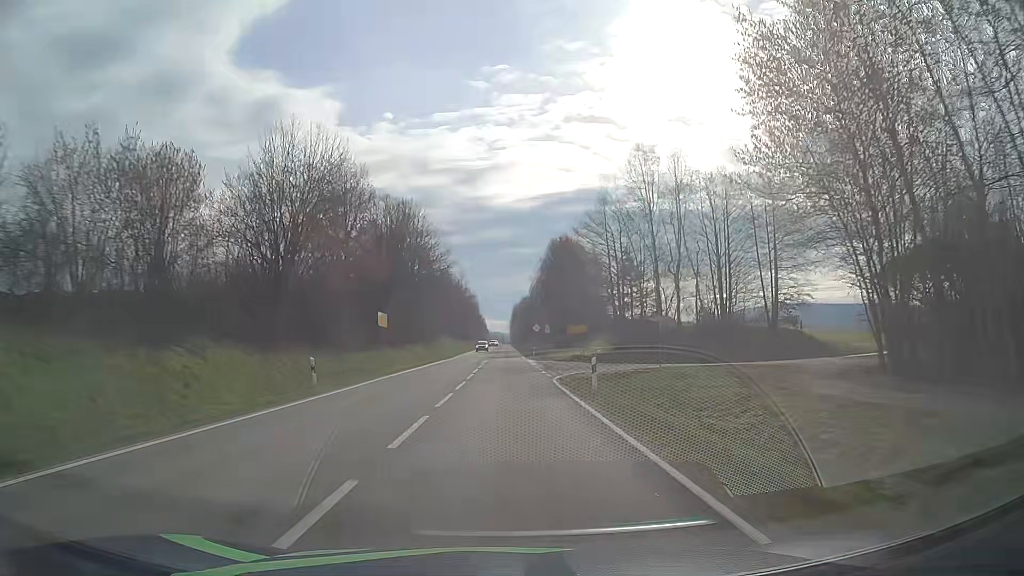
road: secondary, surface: asphalt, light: Day
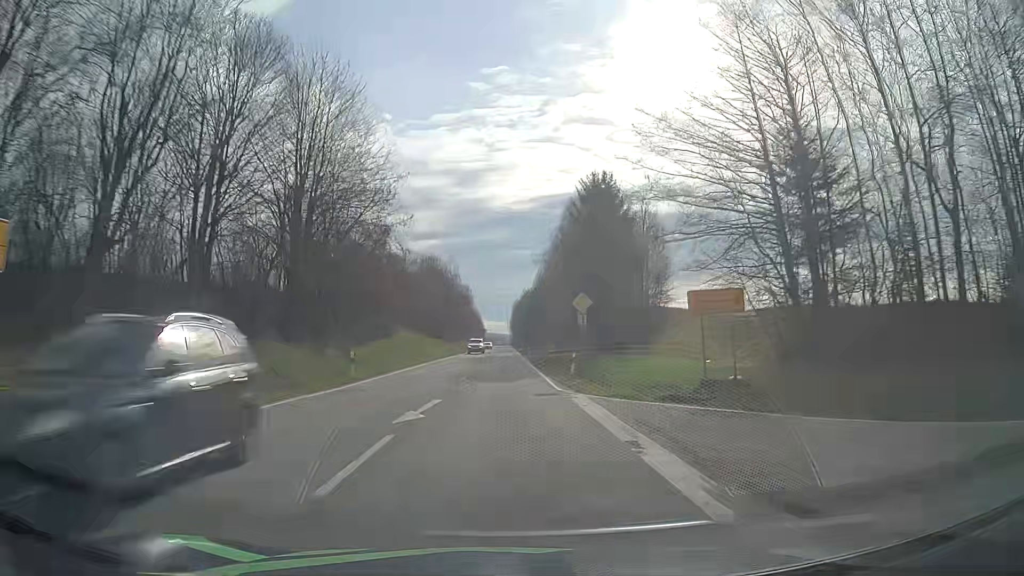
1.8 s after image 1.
(+0.1, +39.2) m; 0°
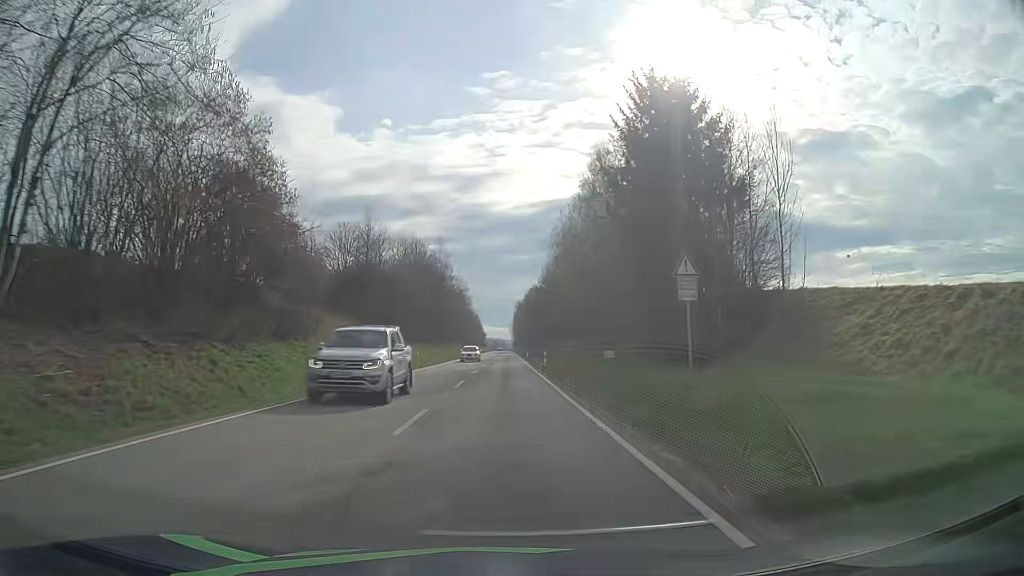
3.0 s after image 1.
(0.0, +26.3) m; 0°
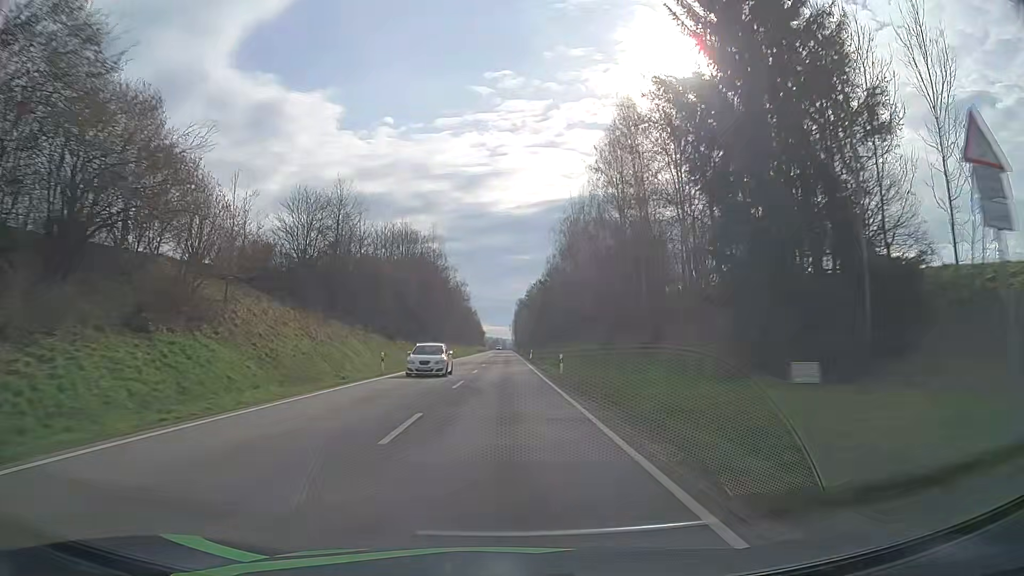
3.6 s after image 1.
(0.0, +13.2) m; 0°
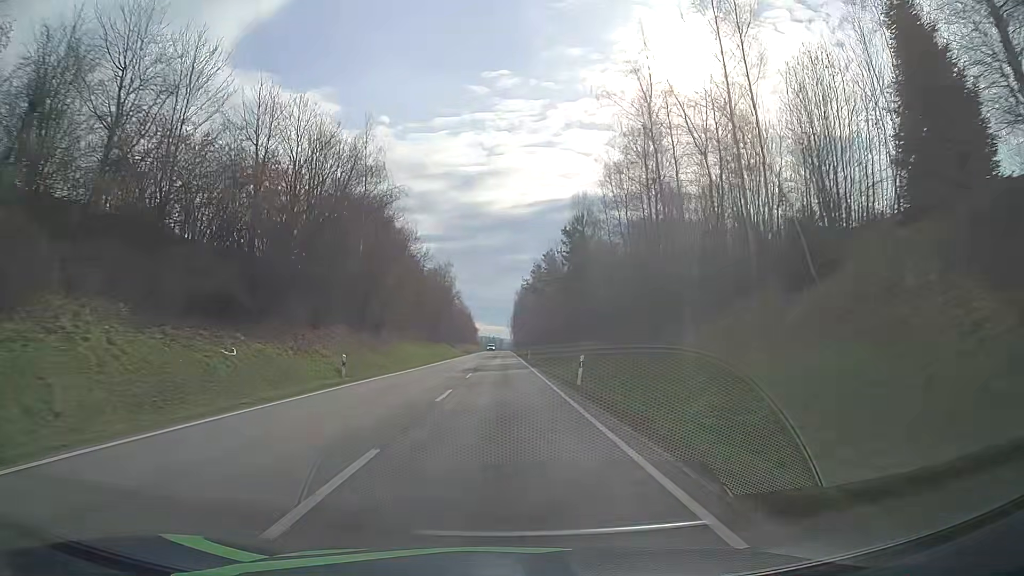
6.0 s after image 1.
(-0.1, +52.9) m; 0°
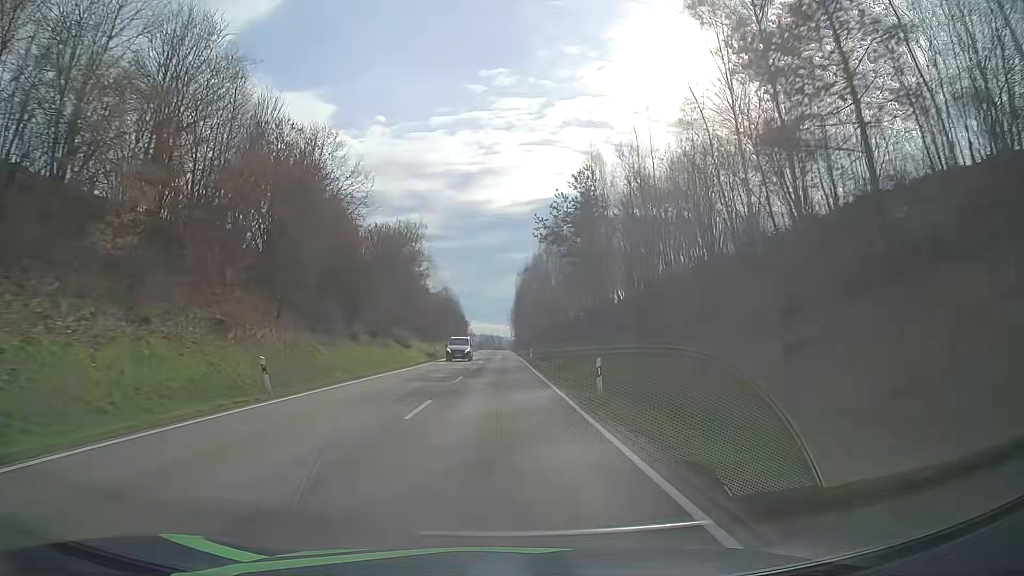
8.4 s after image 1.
(+0.4, +53.4) m; 0°
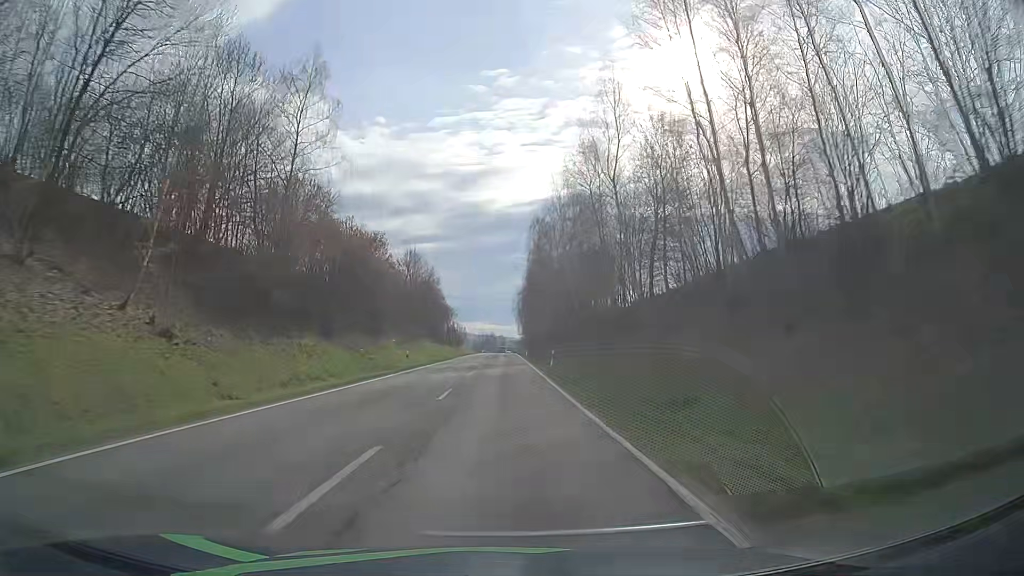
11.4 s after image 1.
(-0.3, +67.5) m; -1°
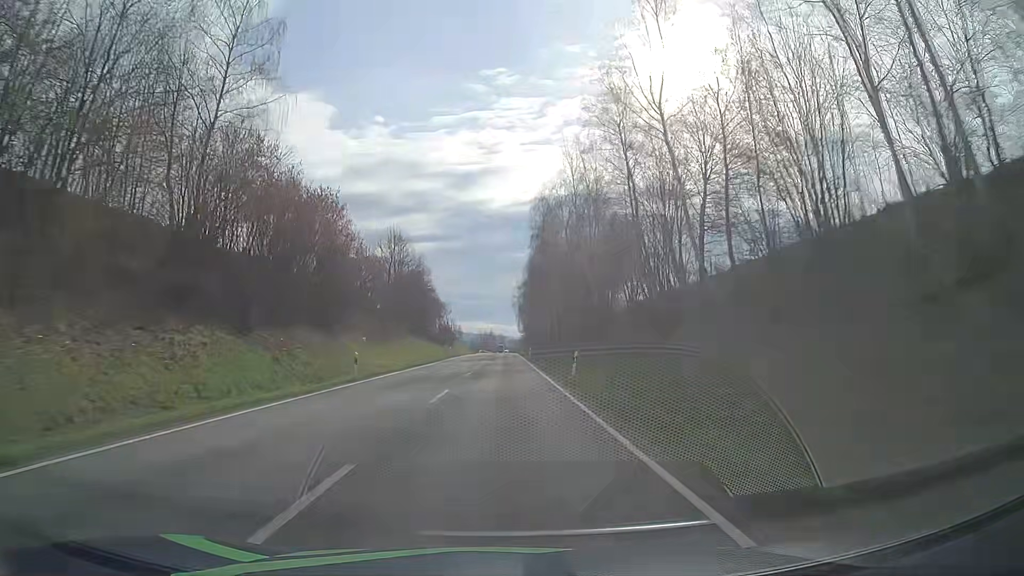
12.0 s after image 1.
(+0.2, +13.6) m; +1°
(0, +10) (0, +20) (0, +30) (0, +40) (0, +50) (0, +60) (0, +70) (0, +80) (0, +90) (0, +100) m
